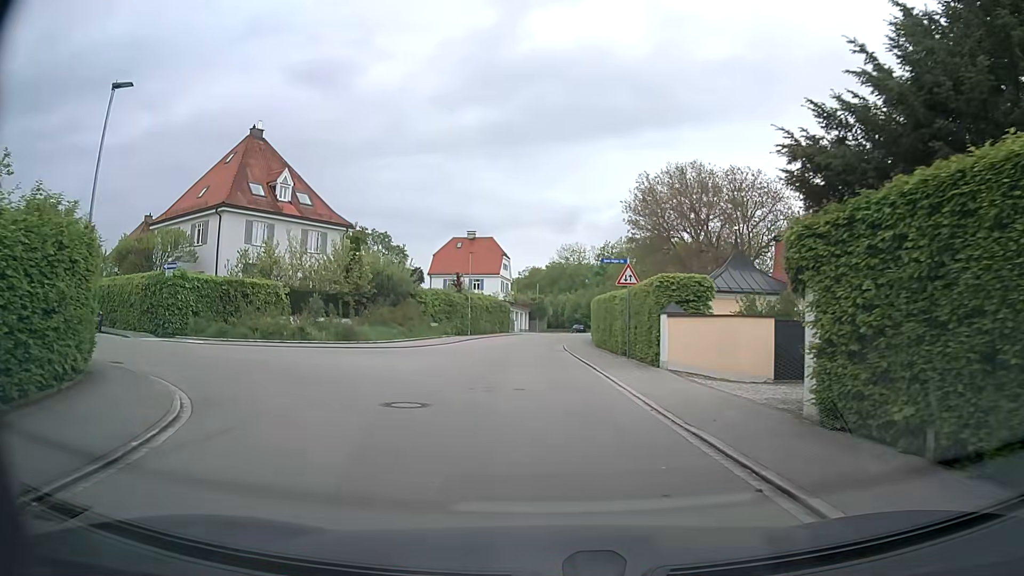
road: residential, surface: asphalt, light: Day
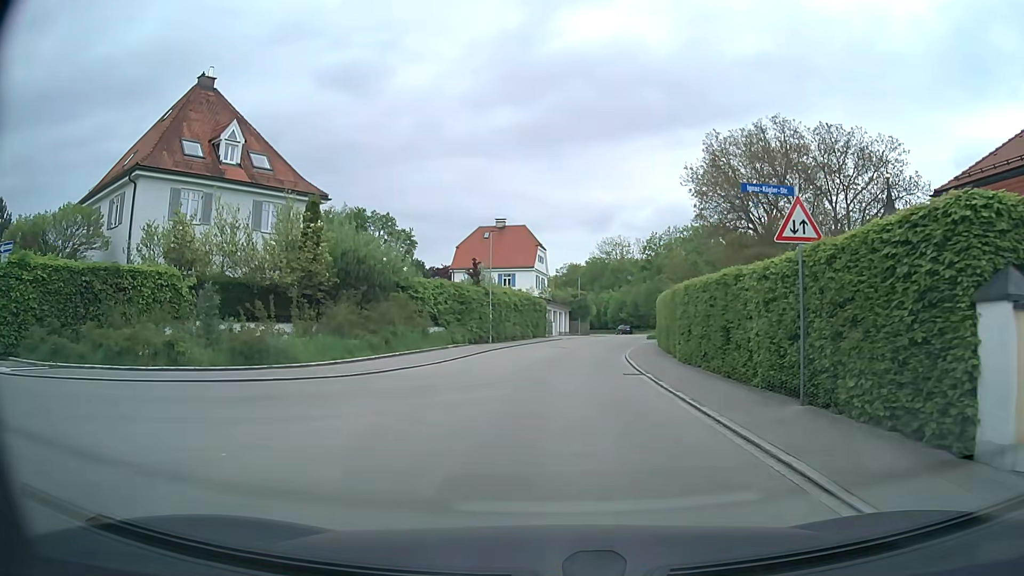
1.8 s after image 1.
(-0.8, +12.9) m; -5°
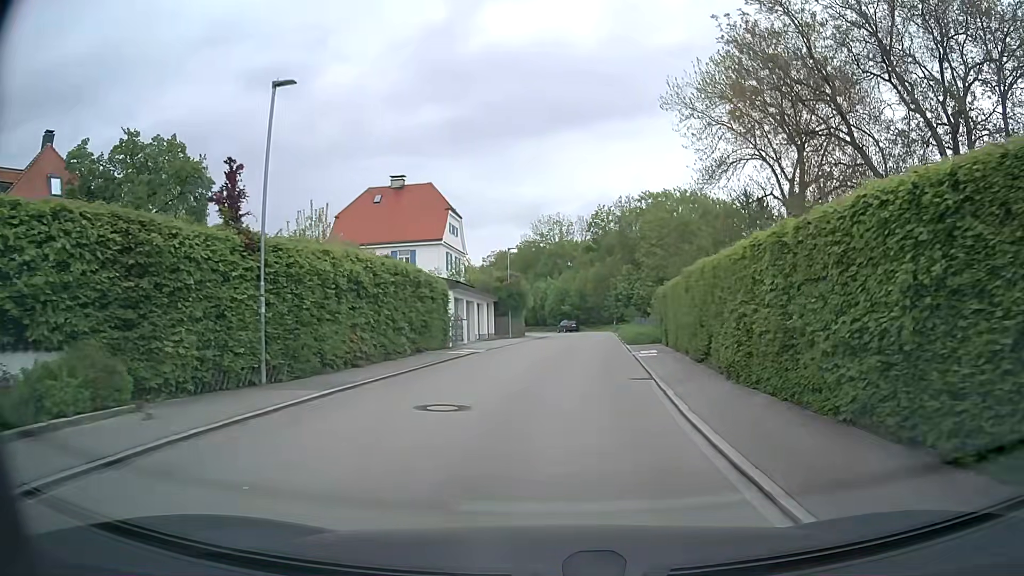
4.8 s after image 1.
(+1.0, +23.5) m; +5°
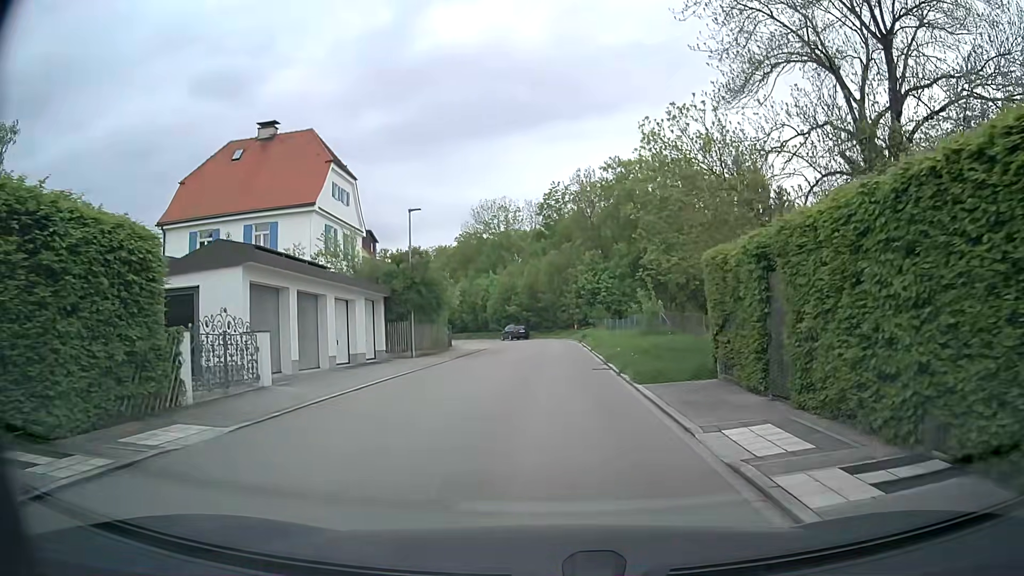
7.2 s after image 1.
(+0.9, +18.1) m; +5°
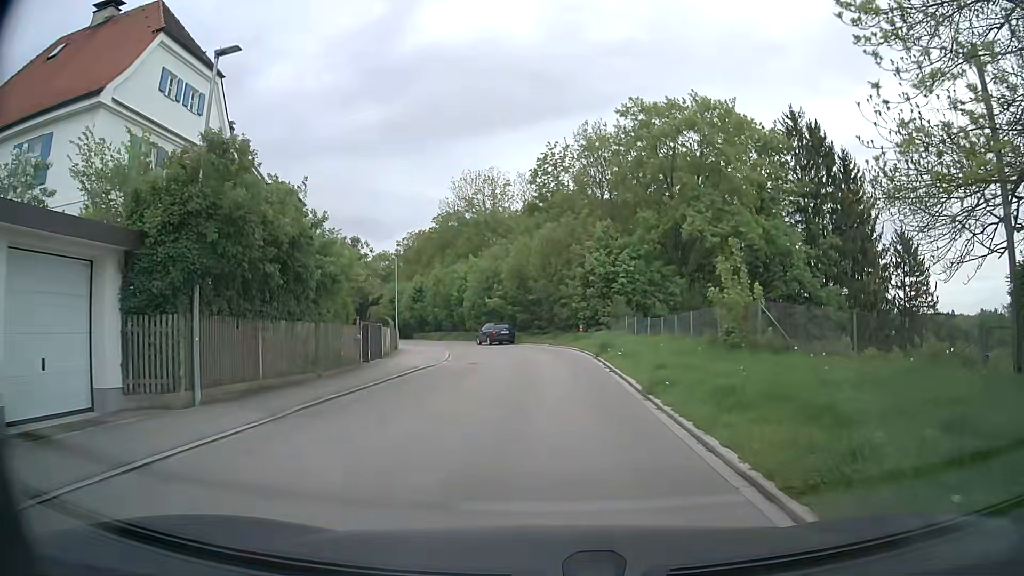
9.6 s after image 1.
(0.0, +17.5) m; 0°
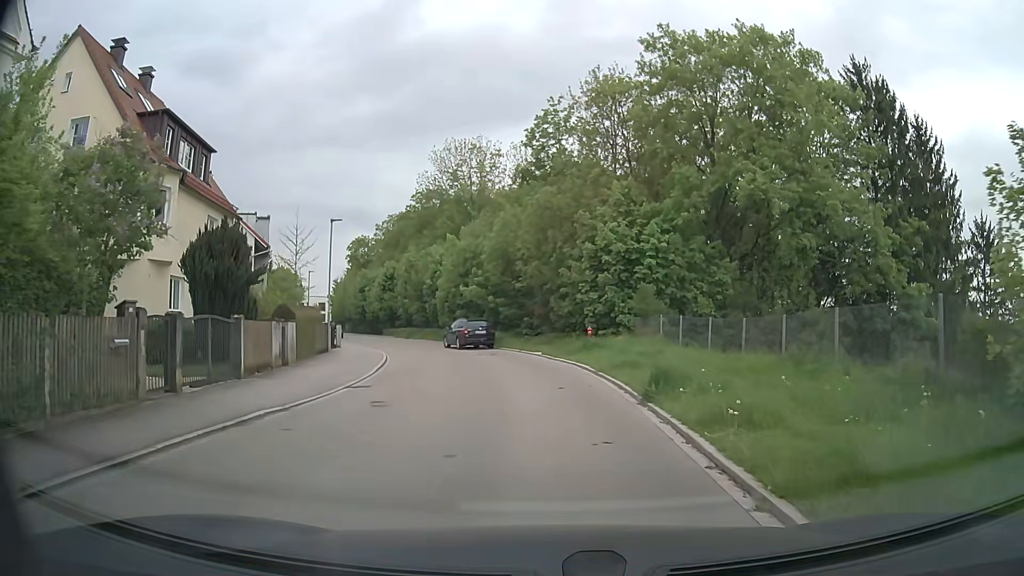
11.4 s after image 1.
(+0.1, +12.4) m; +1°
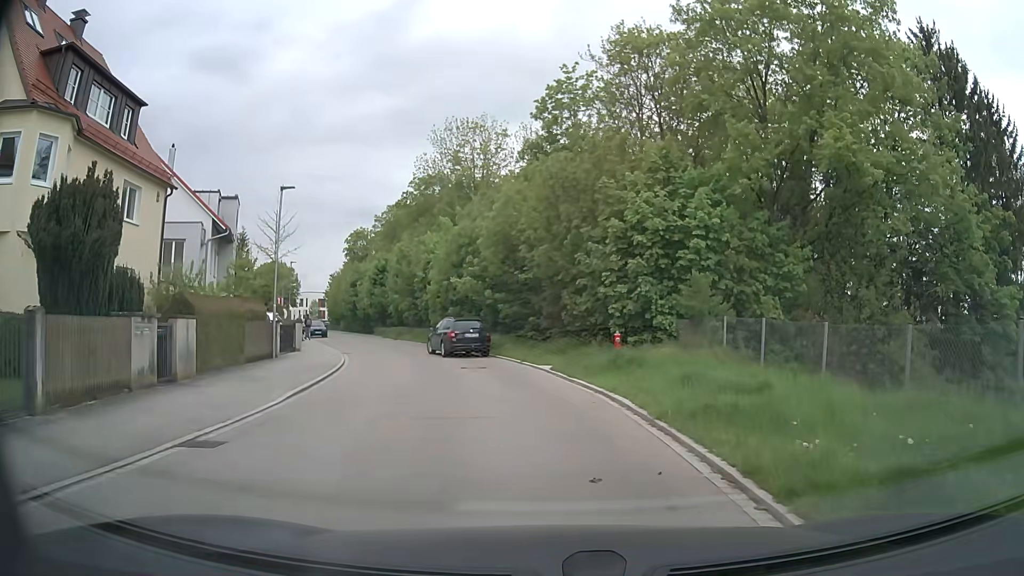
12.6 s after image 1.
(-0.1, +7.3) m; -1°
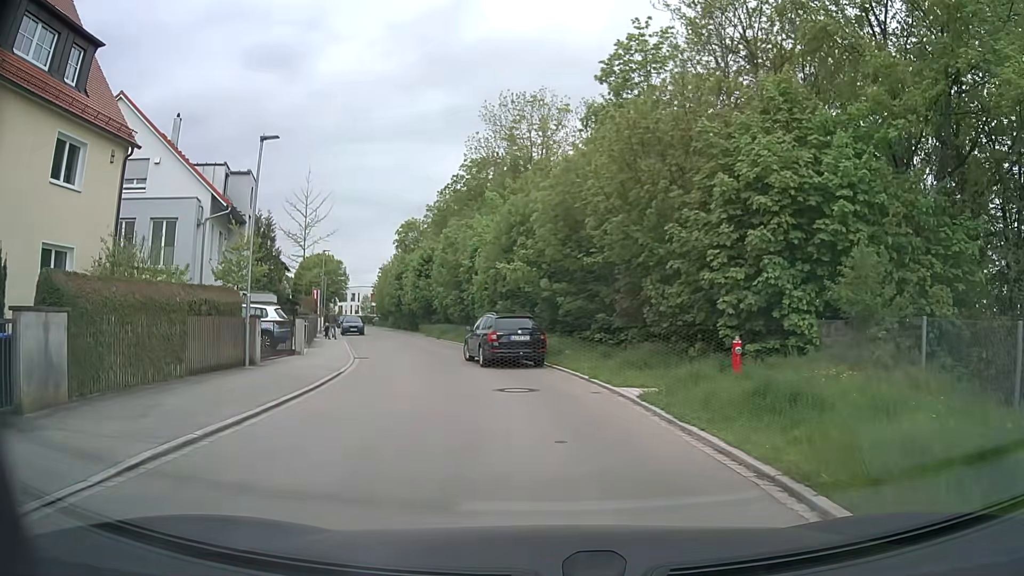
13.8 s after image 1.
(-0.2, +6.6) m; -5°
